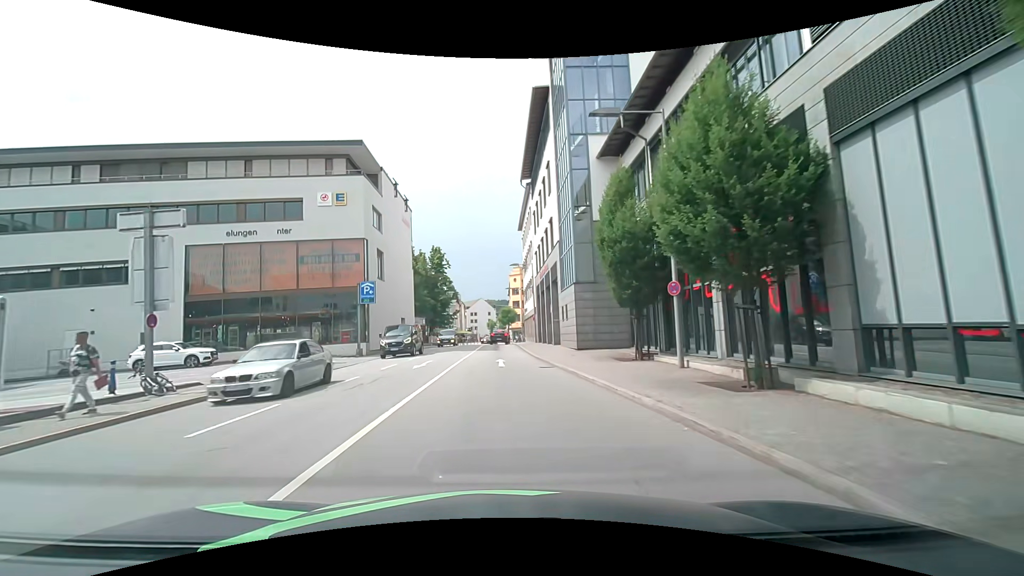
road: primary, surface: asphalt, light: Day
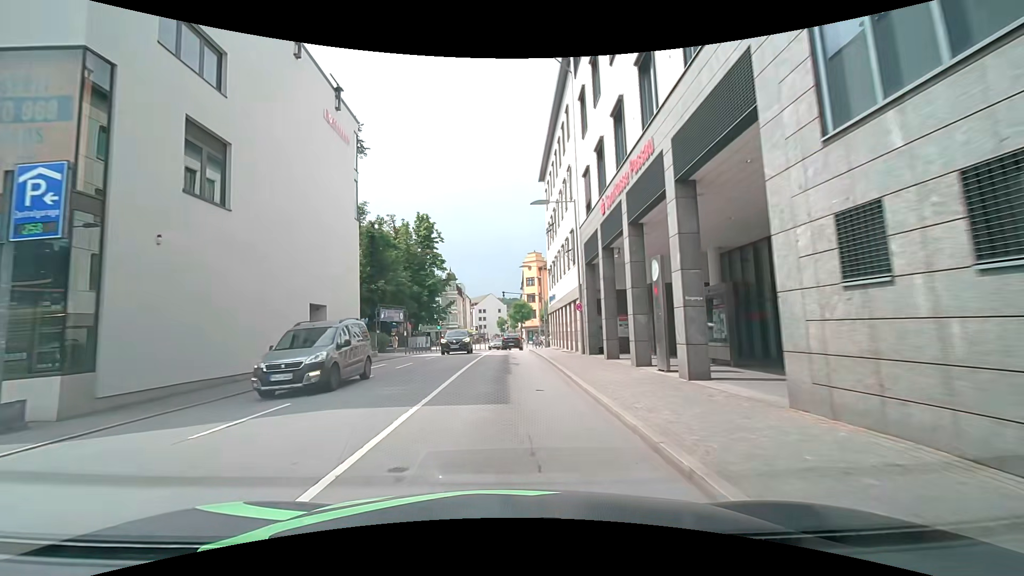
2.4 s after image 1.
(-0.2, +24.6) m; -1°
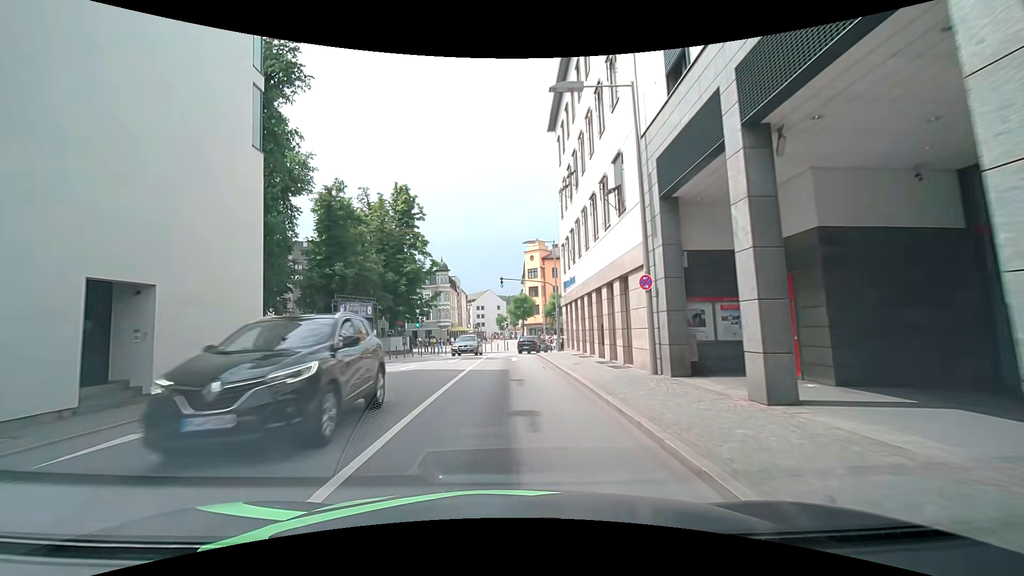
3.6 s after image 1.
(0.0, +12.2) m; 0°
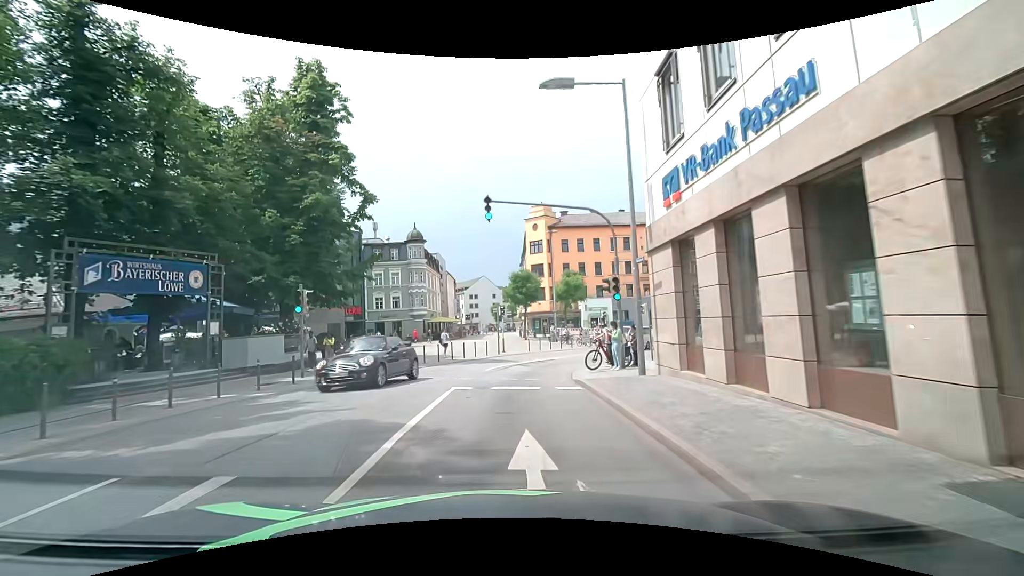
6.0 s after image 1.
(0.0, +22.6) m; 0°
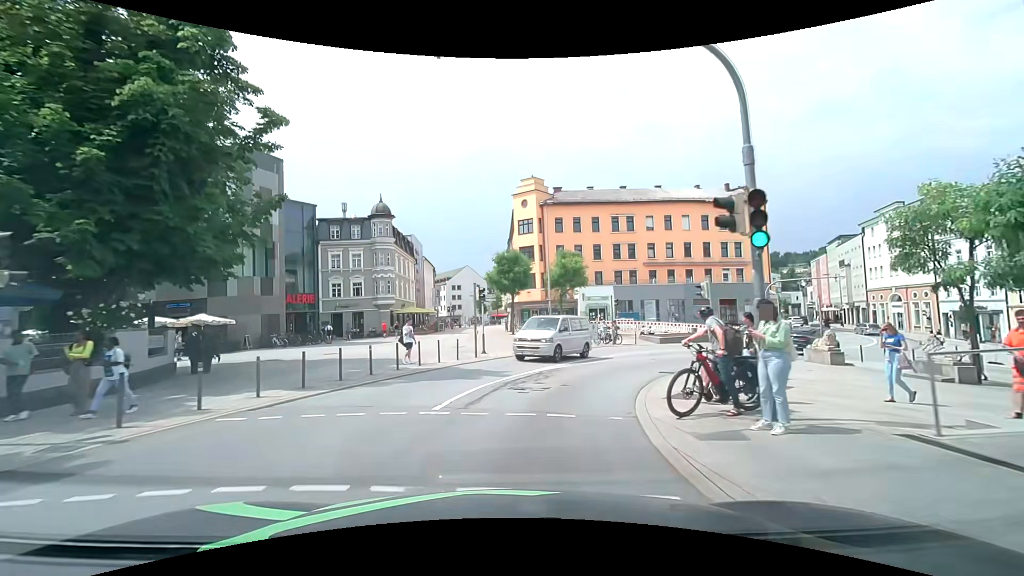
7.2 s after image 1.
(+0.1, +10.5) m; 0°
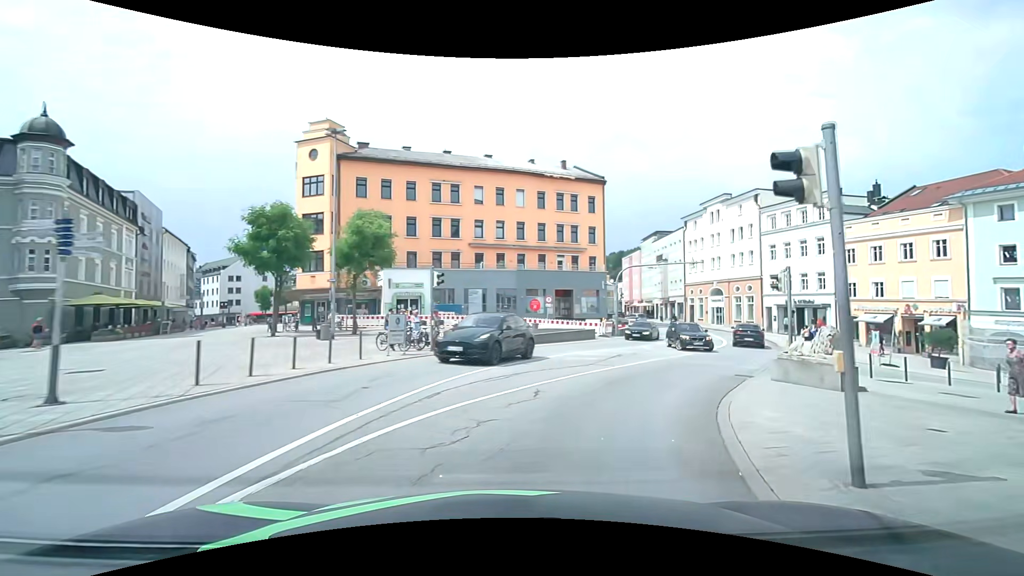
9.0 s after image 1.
(+2.3, +14.6) m; +23°
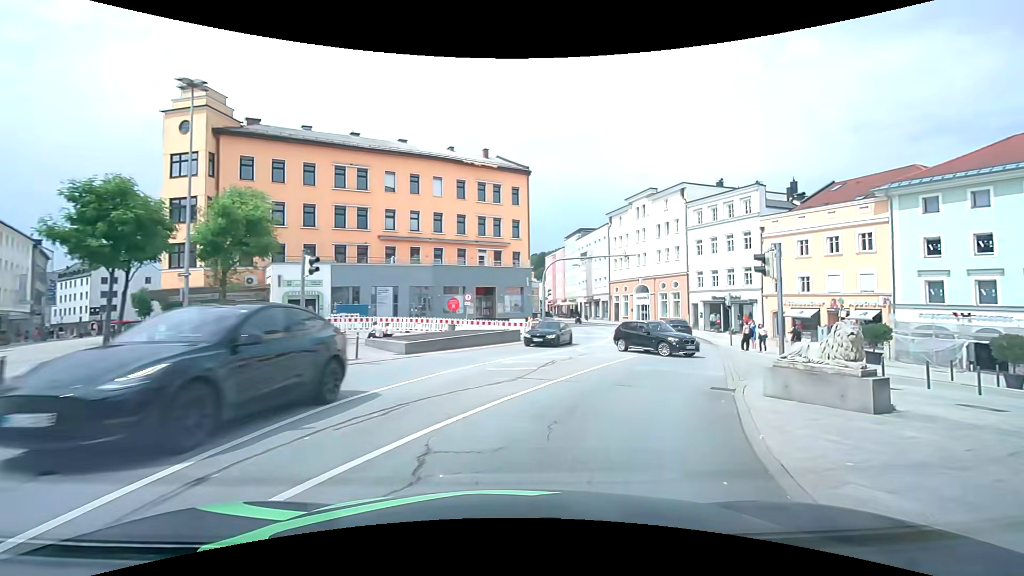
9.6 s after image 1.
(+0.3, +4.7) m; +9°
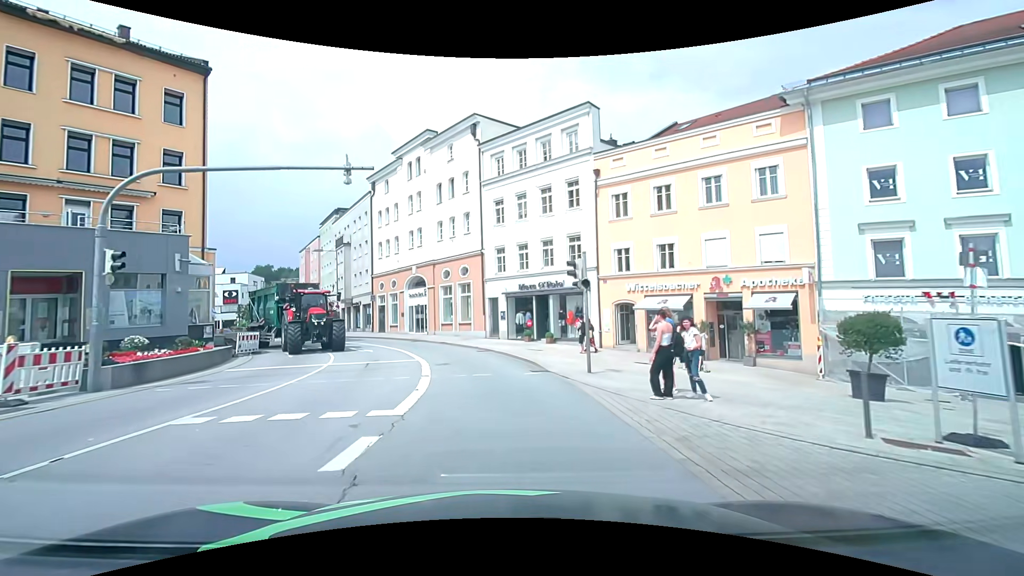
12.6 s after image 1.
(+6.0, +20.8) m; +23°
(0, +10) (-2, +20) (-5, +29) (-11, +38) (-17, +45) (-25, +52) (-31, +59) (-38, +66) (-45, +74) (-52, +81) m
